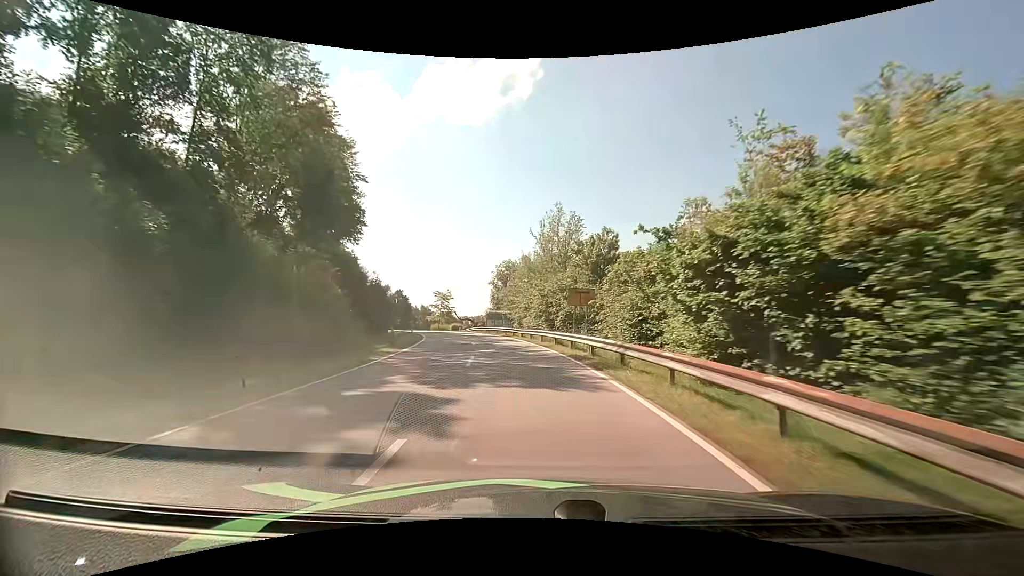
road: tertiary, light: Day
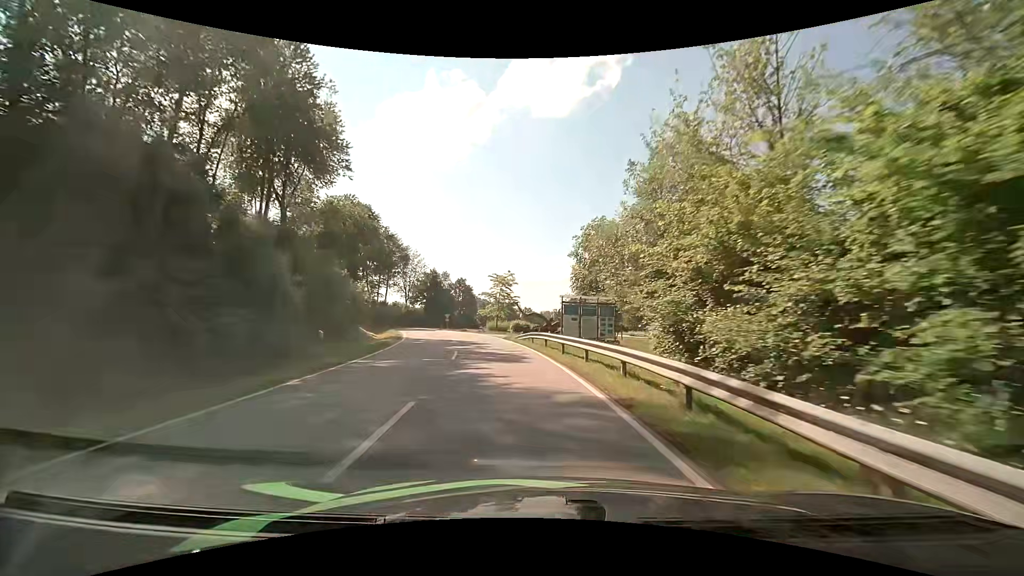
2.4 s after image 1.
(-2.8, +33.9) m; -9°
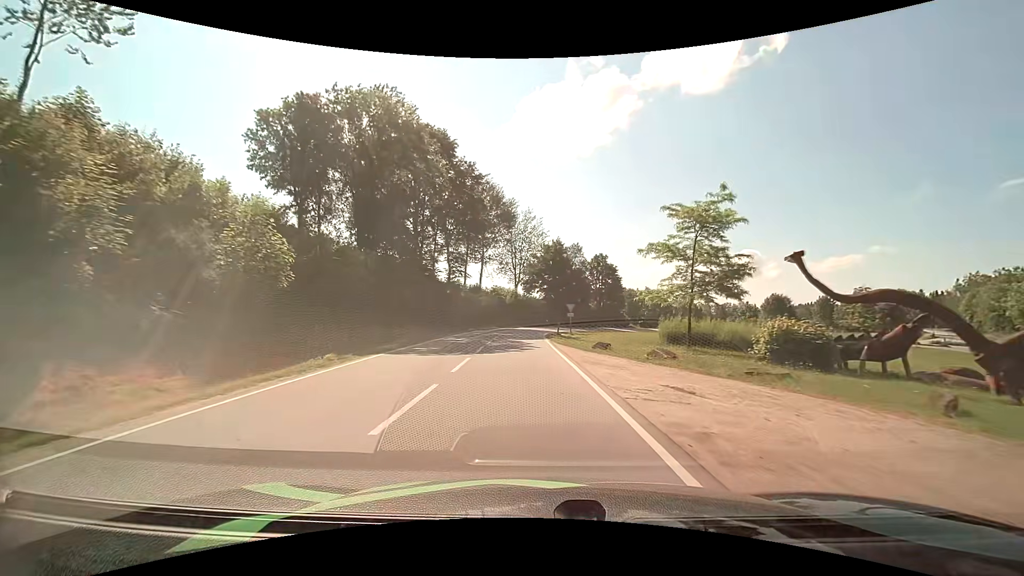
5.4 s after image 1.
(-5.7, +41.2) m; -16°
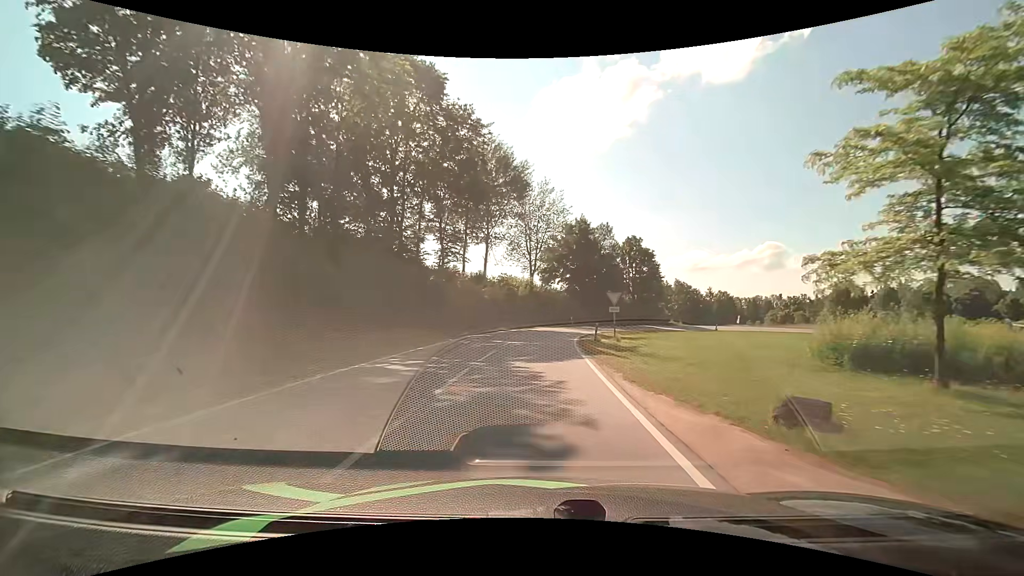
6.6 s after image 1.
(-0.4, +15.4) m; -2°
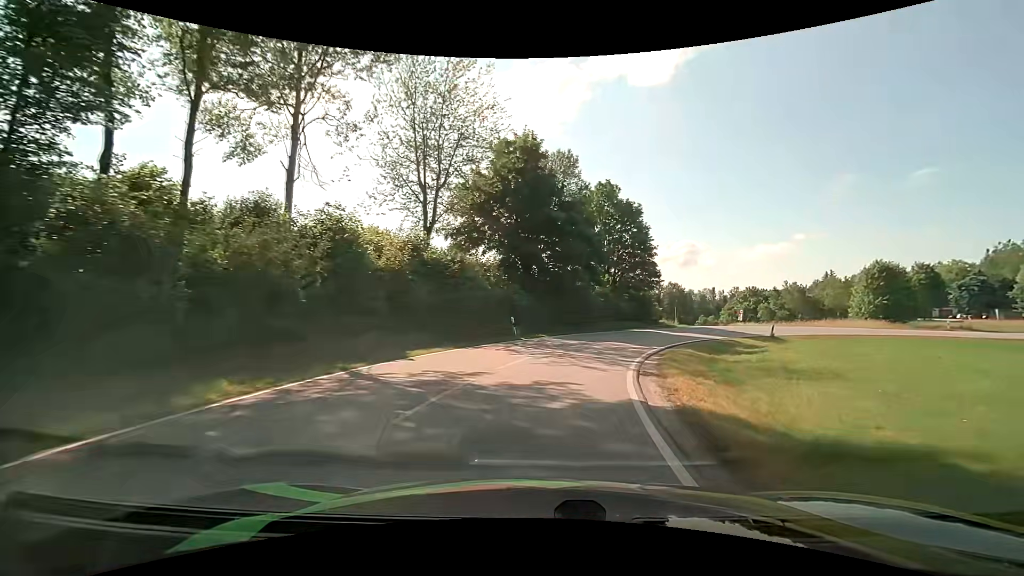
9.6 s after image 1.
(+1.0, +32.0) m; +8°
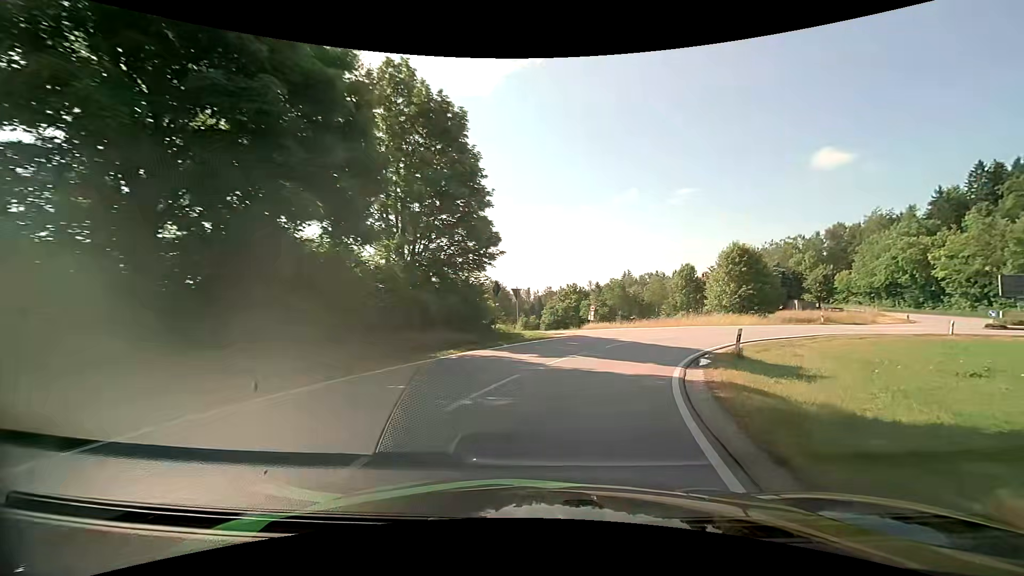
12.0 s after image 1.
(+3.7, +22.8) m; +20°
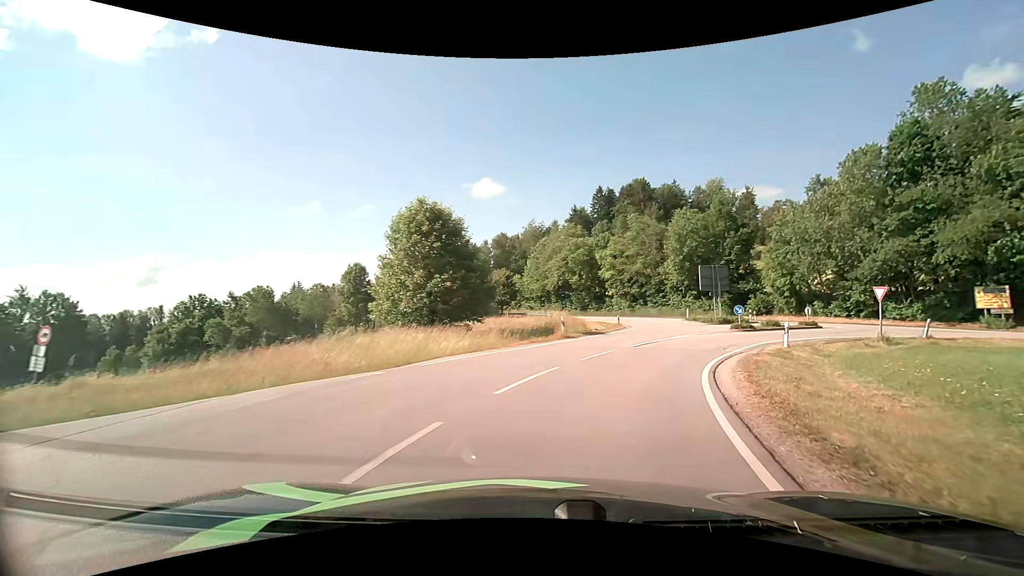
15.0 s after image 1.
(+8.5, +26.3) m; +36°
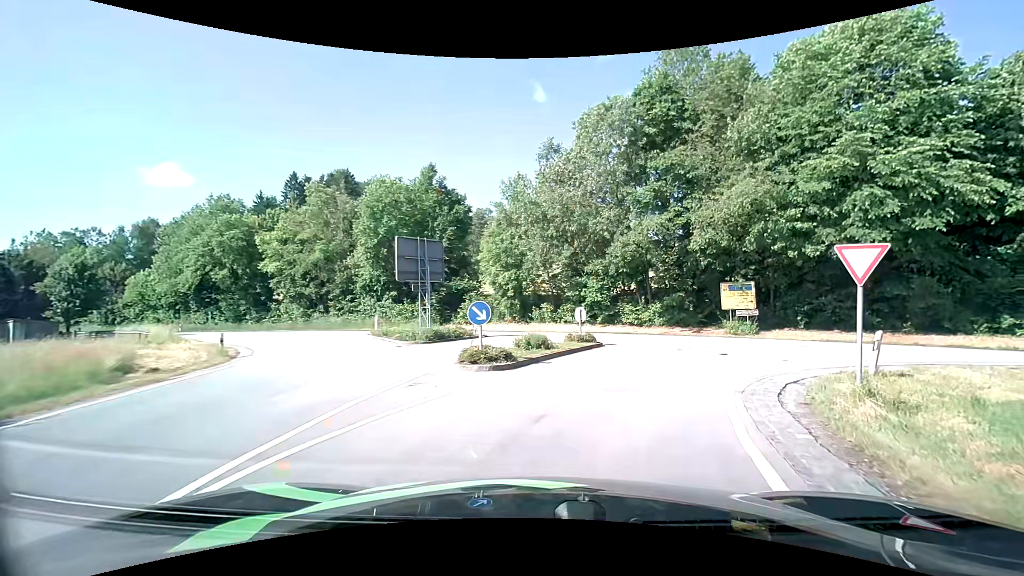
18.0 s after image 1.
(+6.2, +21.4) m; +32°
(+2, +10) (+5, +19) (+4, +29) (-2, +37) (-10, +42) (-19, +46) (-28, +51) (-37, +55) (-46, +60) (-55, +65) m
